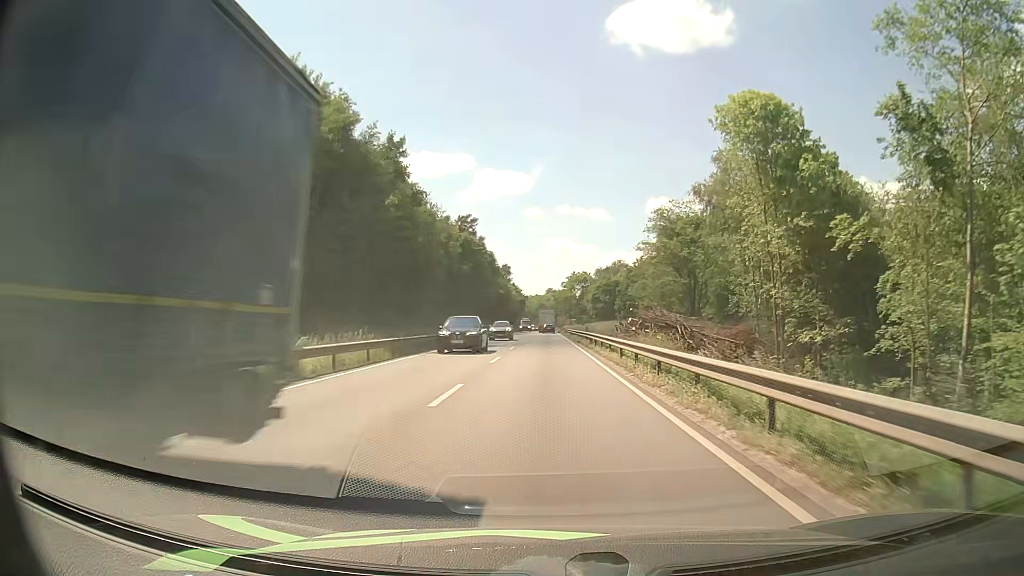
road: primary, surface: asphalt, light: Day
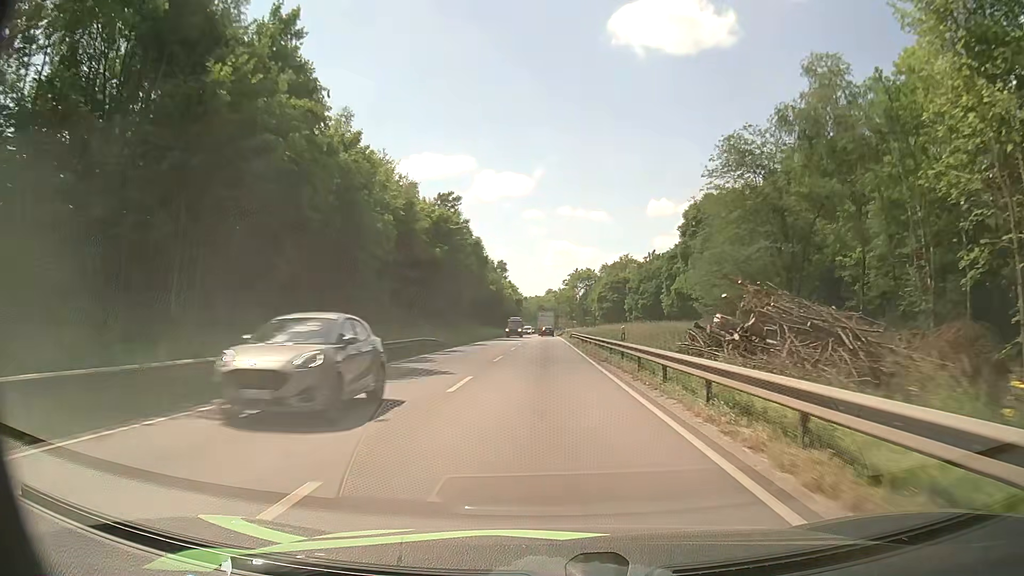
(0.0, +21.4) m; 0°
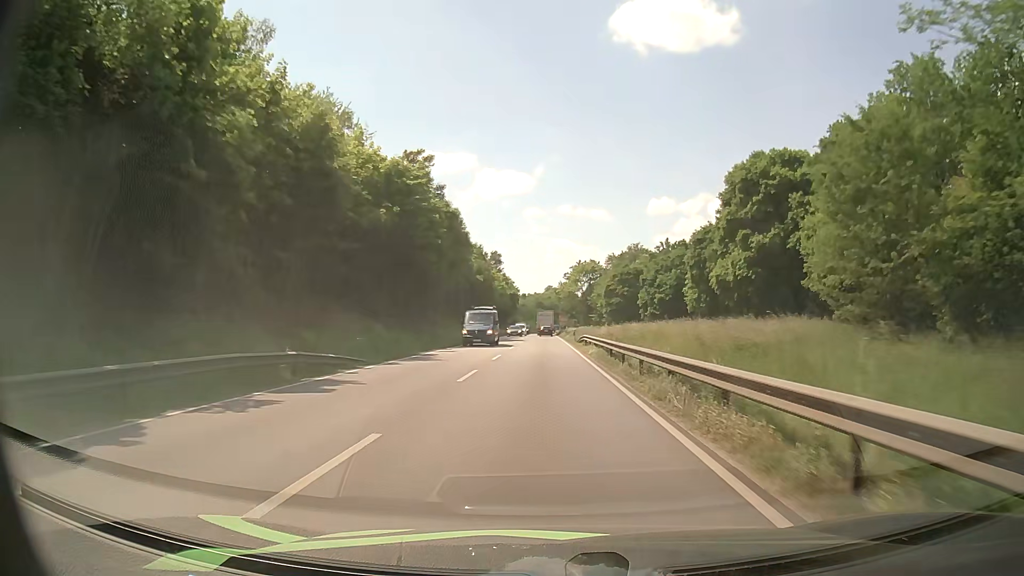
(0.0, +21.6) m; 0°
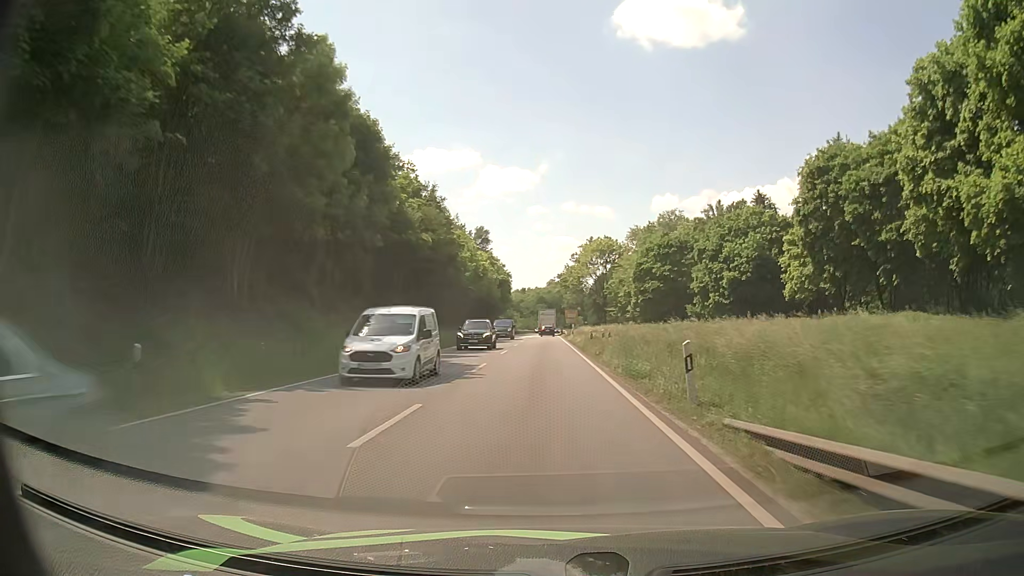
(0.0, +43.5) m; 0°
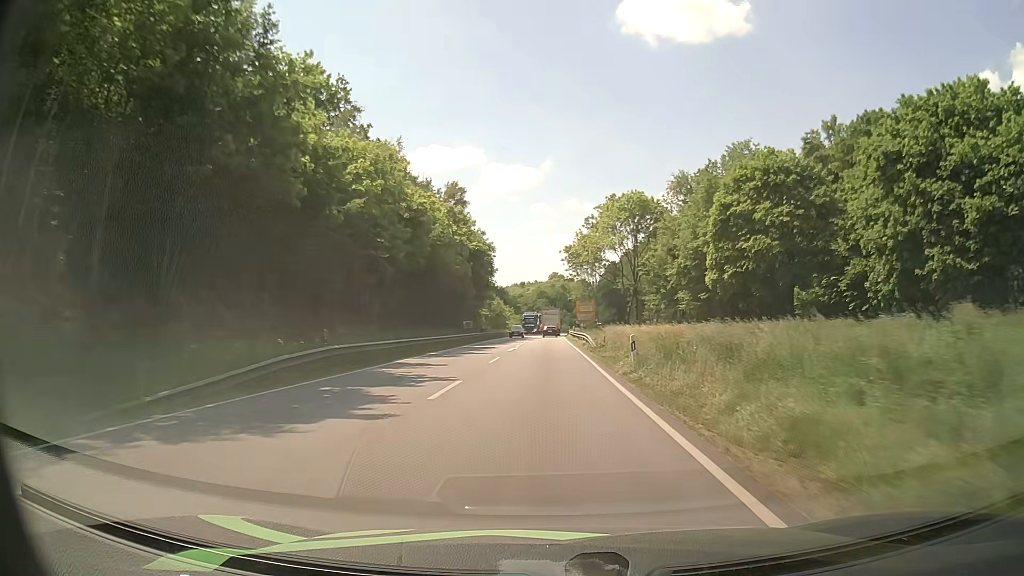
(0.0, +43.9) m; 0°
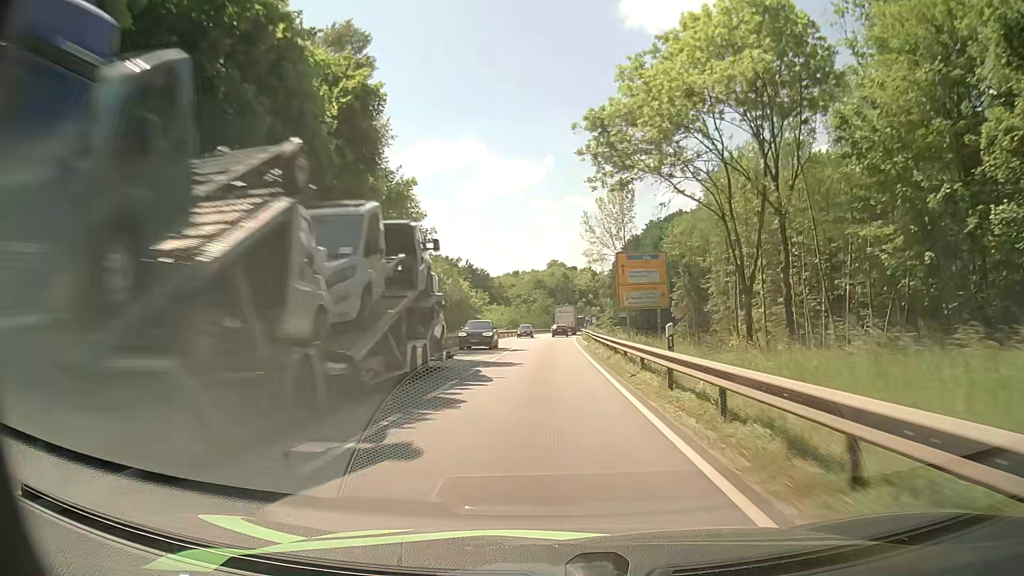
(+0.3, +54.9) m; 0°
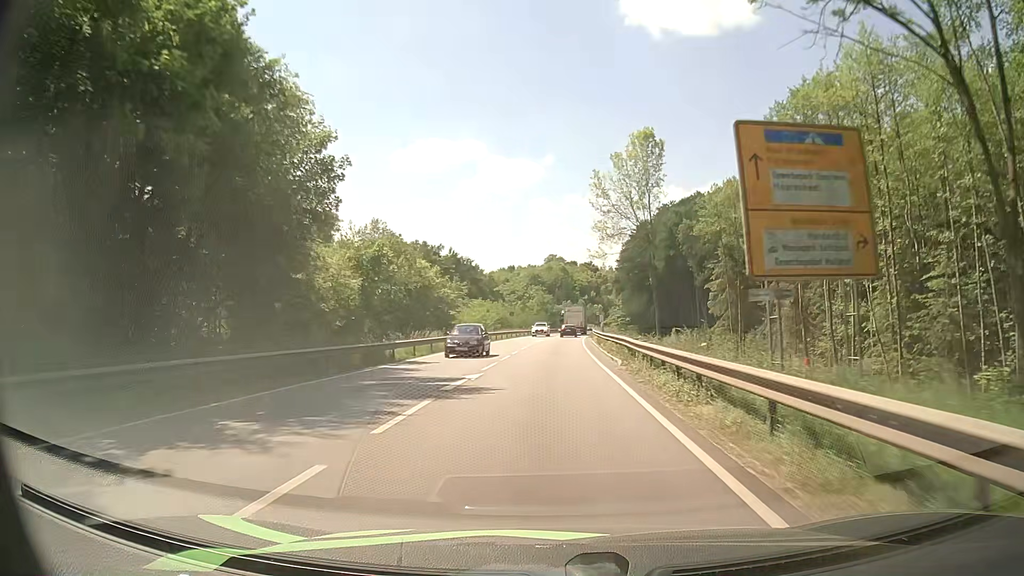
(0.0, +21.7) m; 0°
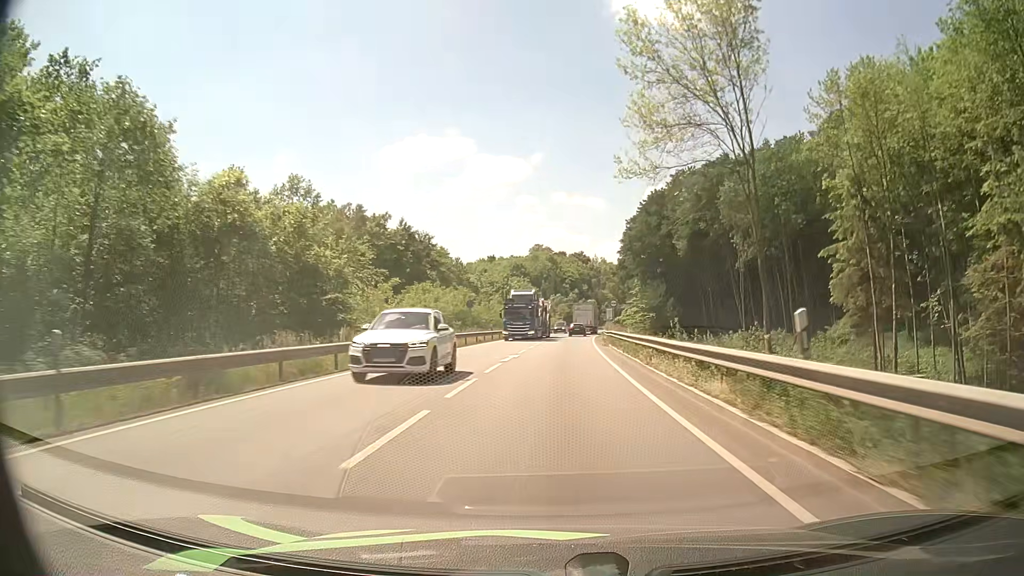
(+0.3, +32.3) m; +2°
(0, +10) (0, +20) (+1, +30) (+1, +40) (+2, +50) (+2, +60) (+3, +70) (+4, +80) (+5, +90) (+6, +100) m
